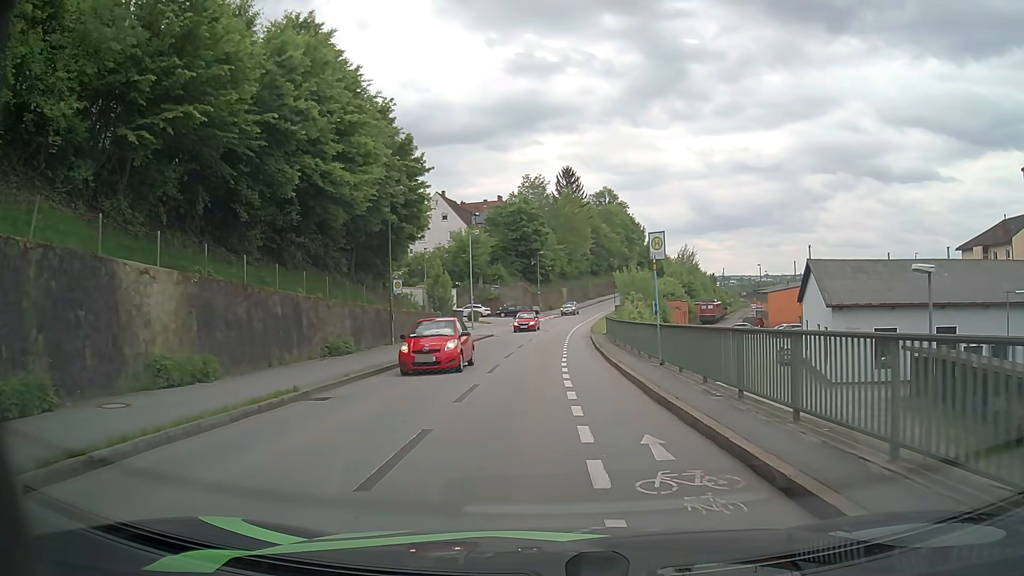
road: residential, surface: asphalt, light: Day
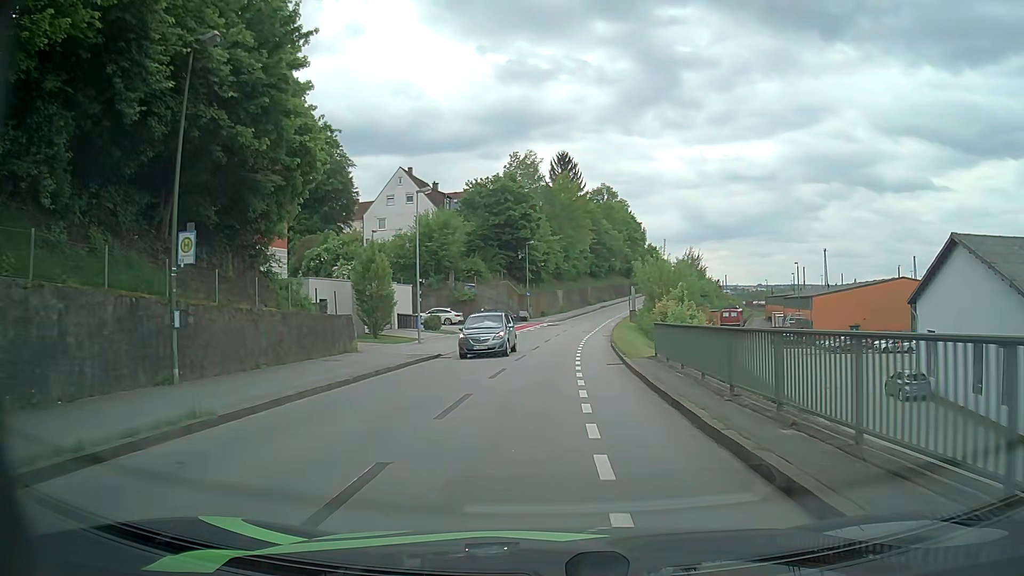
(0.0, +20.3) m; 0°
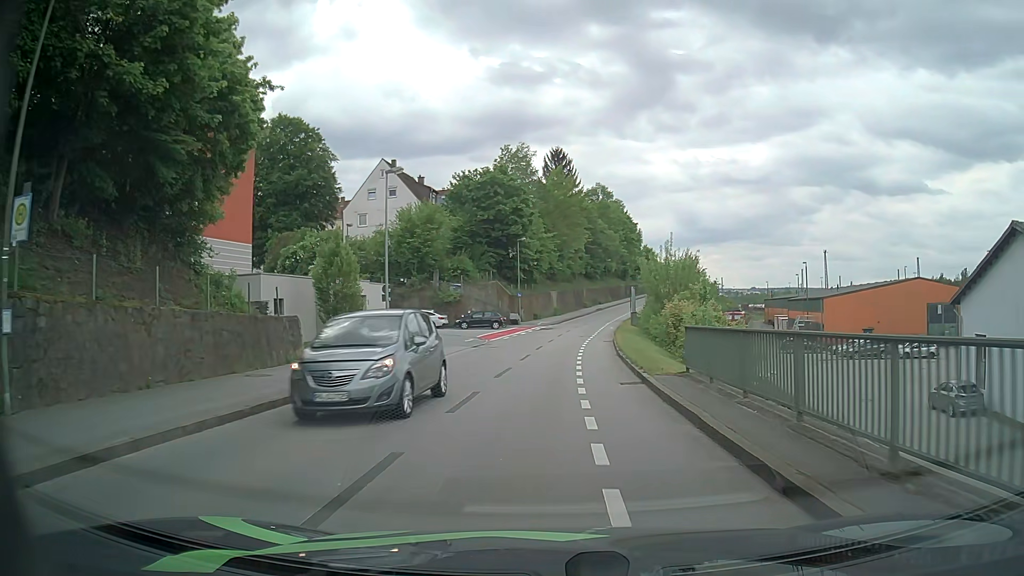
(+0.1, +5.5) m; +2°
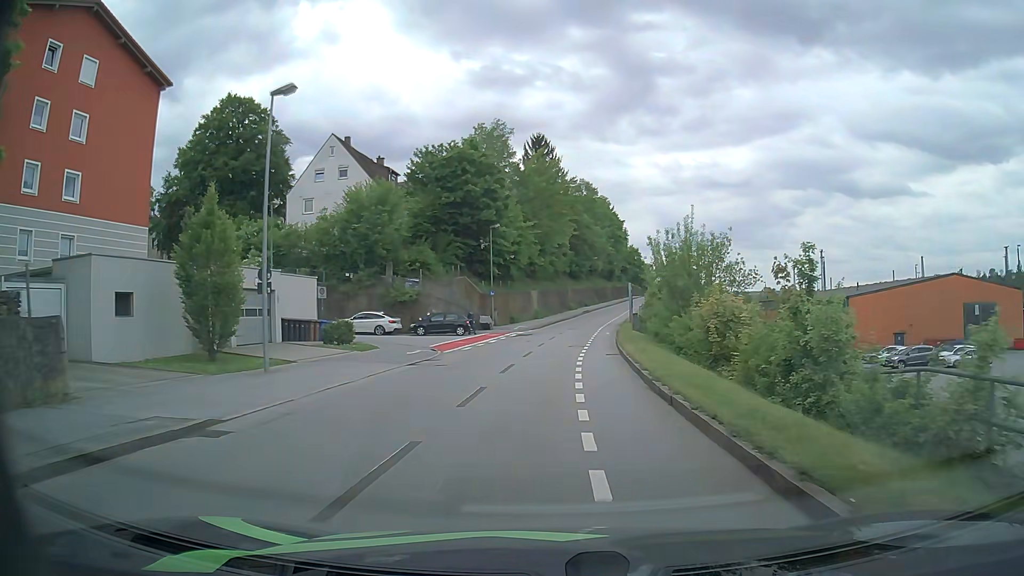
(+0.1, +11.5) m; +1°
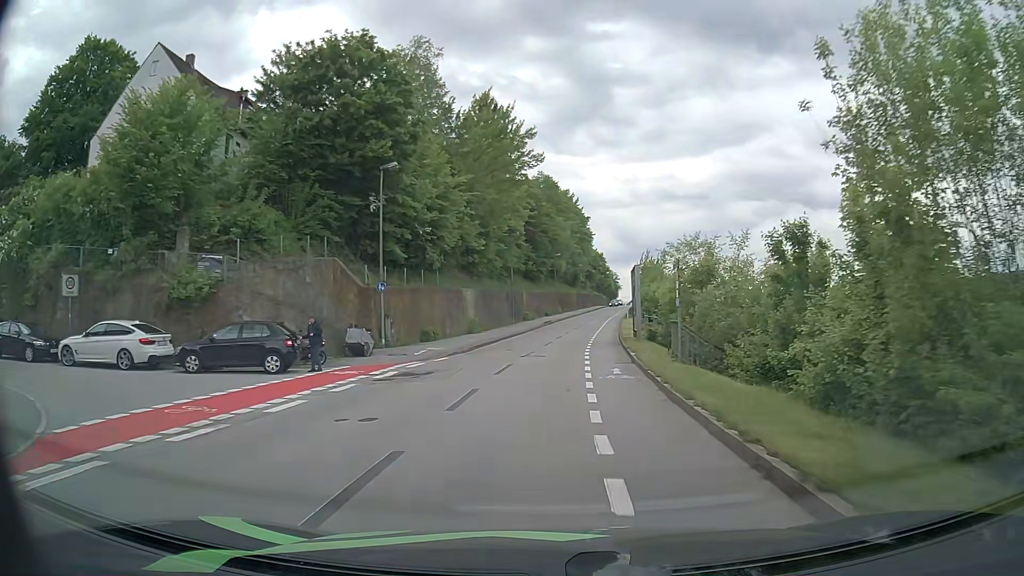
(+0.7, +24.8) m; +3°
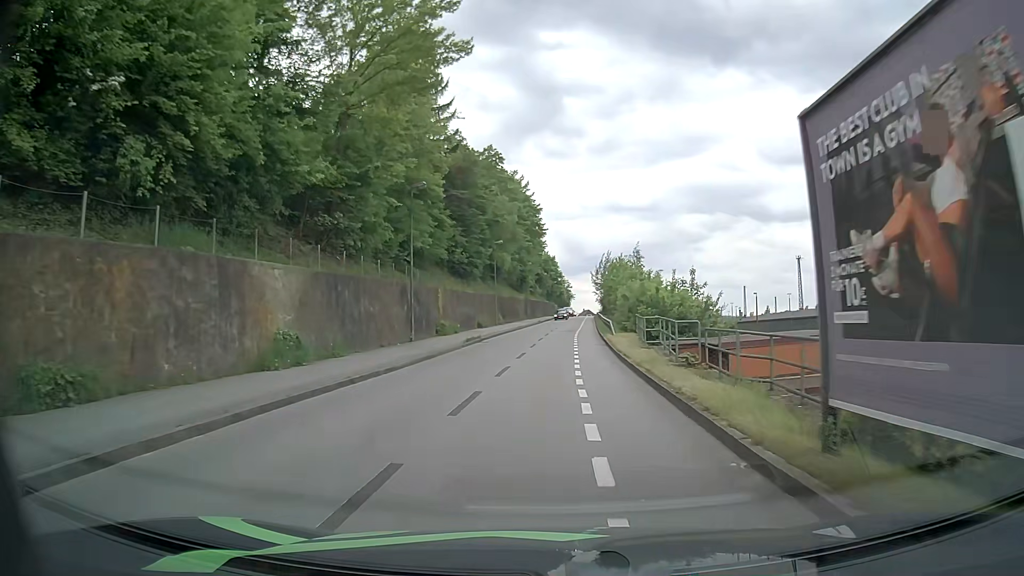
(+0.9, +25.5) m; +5°
(0, +10) (0, +20) (+1, +30) (+1, +40) (+1, +50) (+2, +60) (+3, +70) (+3, +80) (+4, +90) (+4, +100) m
